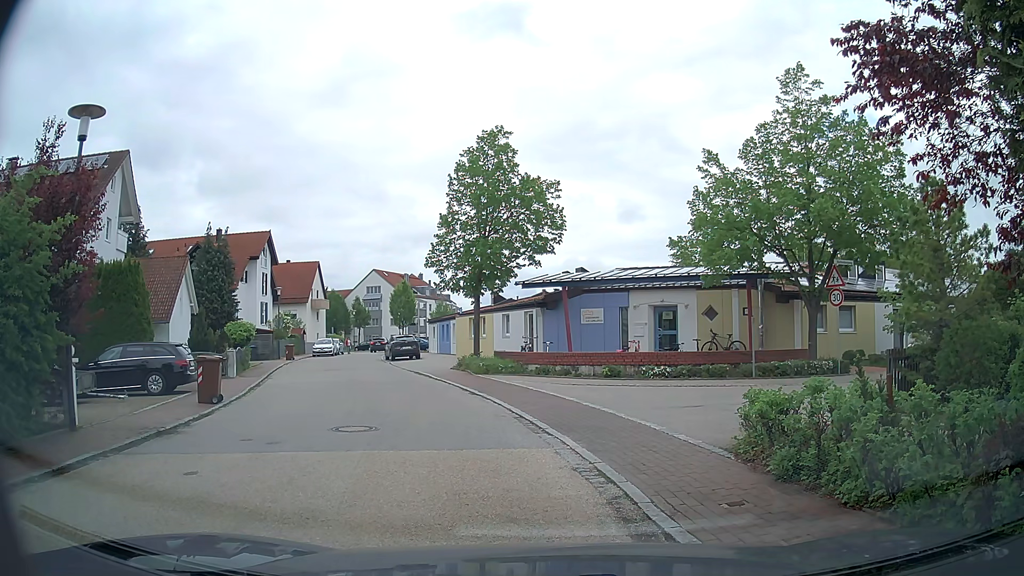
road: residential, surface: asphalt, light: Day
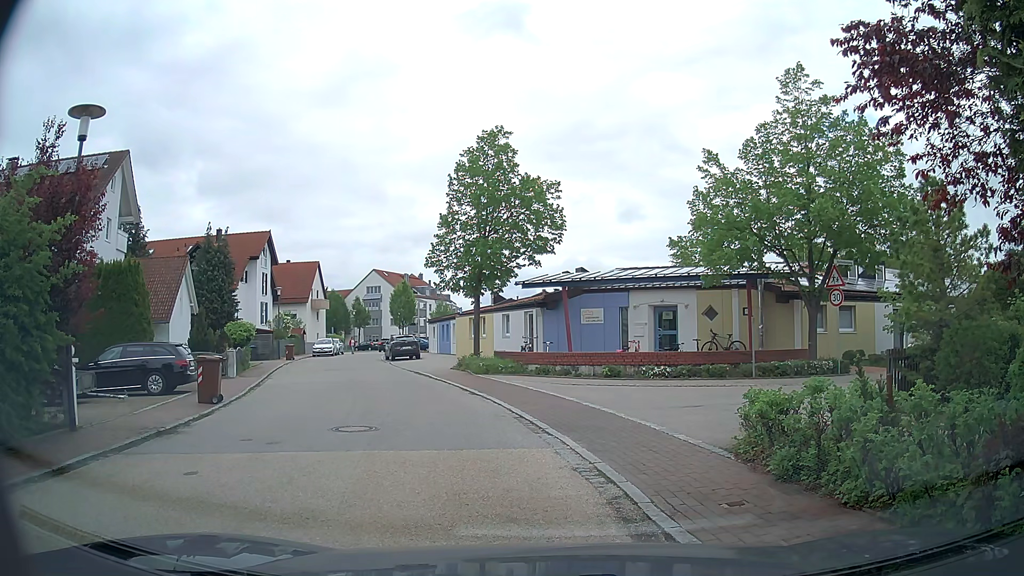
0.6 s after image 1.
(0.0, 0.0) m; 0°
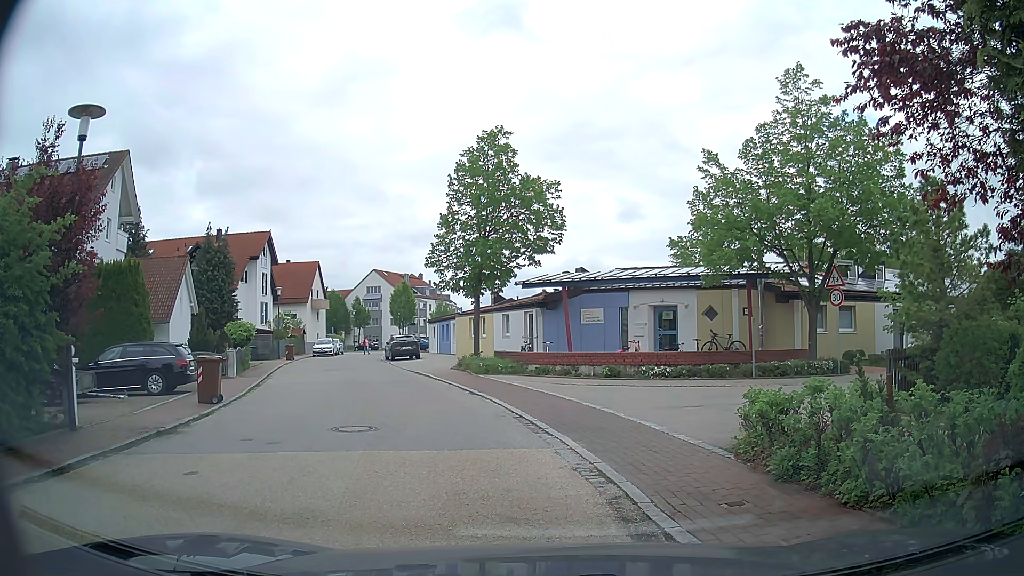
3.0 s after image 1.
(0.0, 0.0) m; 0°
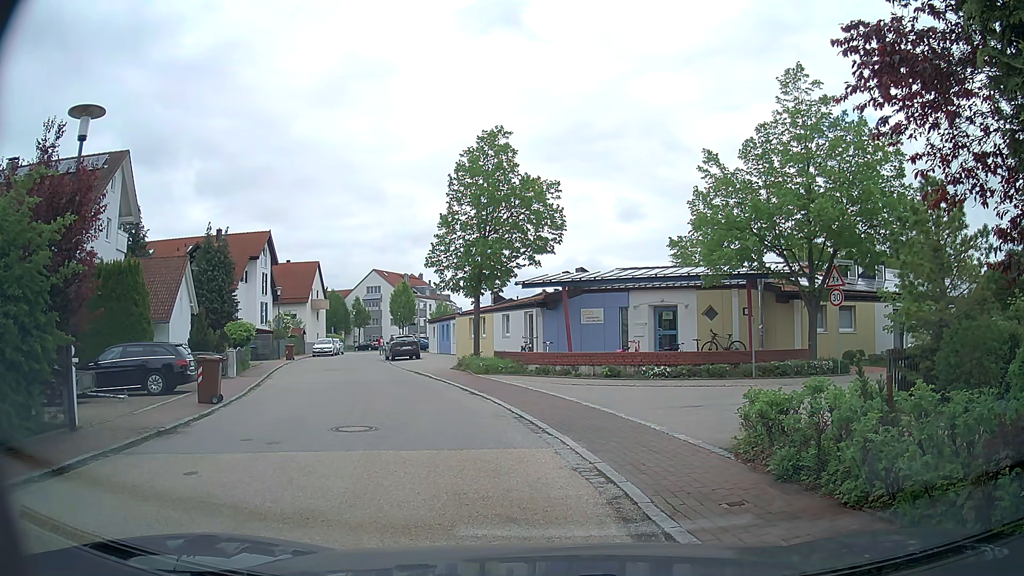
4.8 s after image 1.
(0.0, 0.0) m; 0°
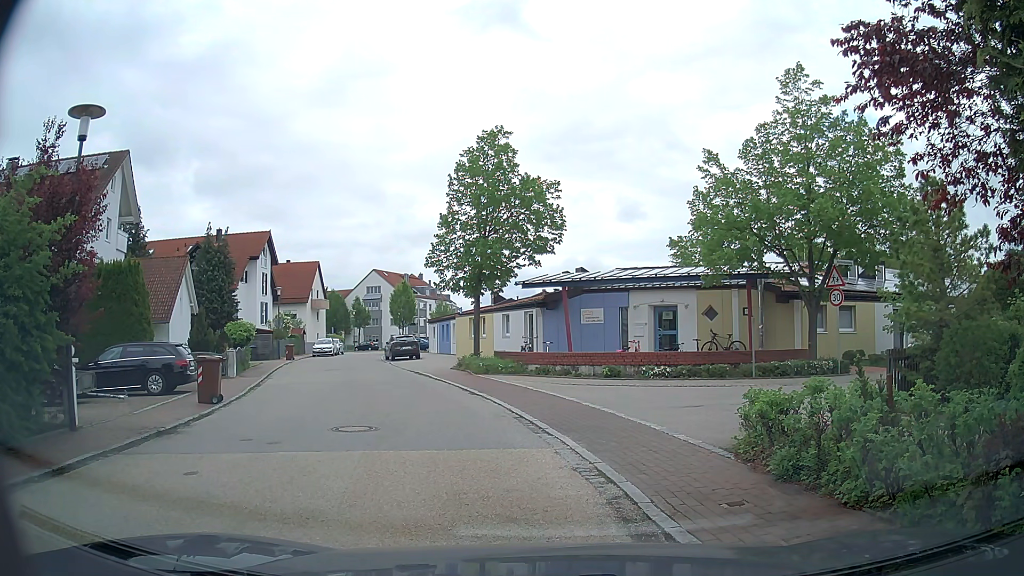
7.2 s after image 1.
(0.0, 0.0) m; 0°
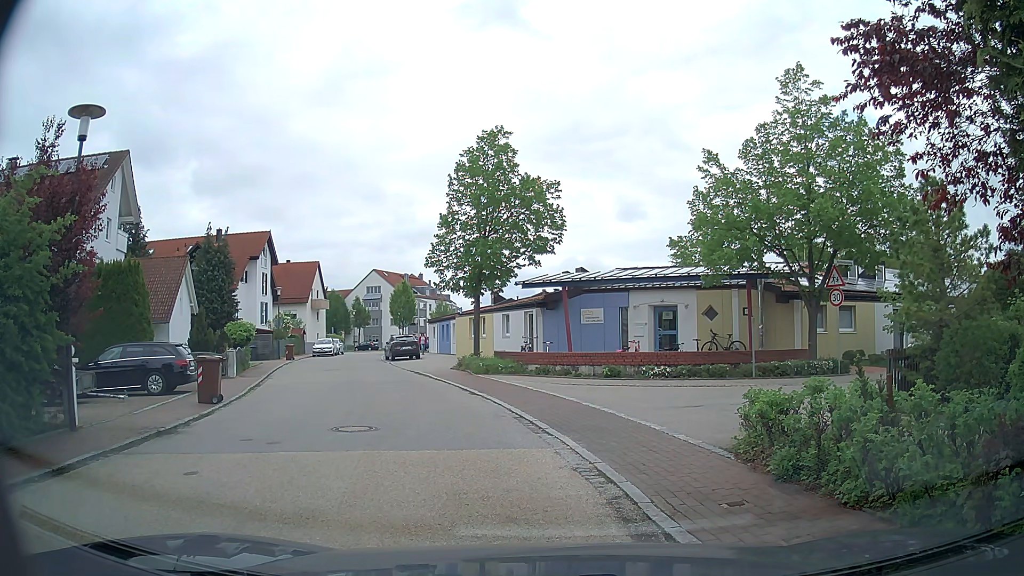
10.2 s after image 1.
(0.0, 0.0) m; 0°
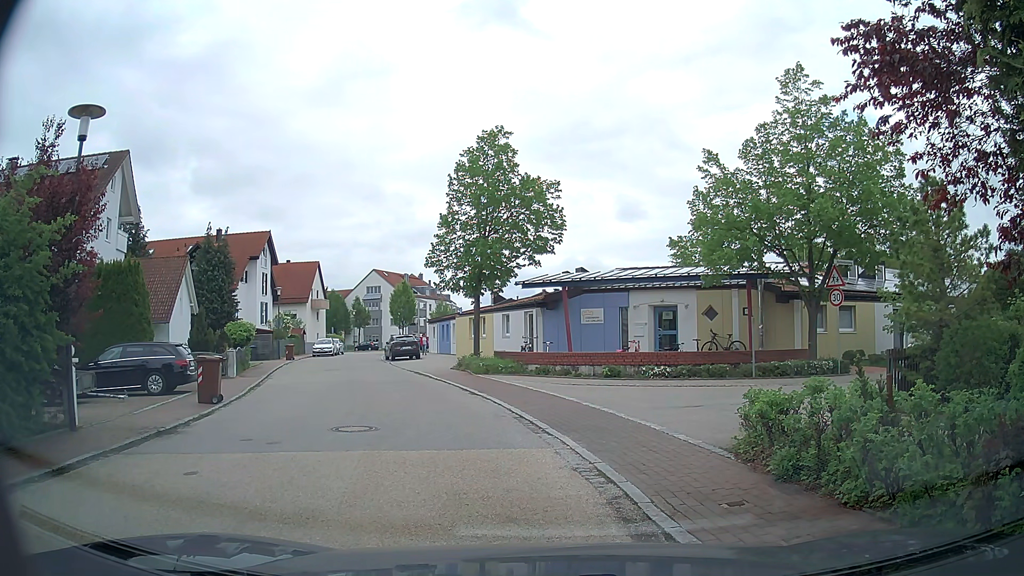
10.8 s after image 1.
(0.0, 0.0) m; 0°
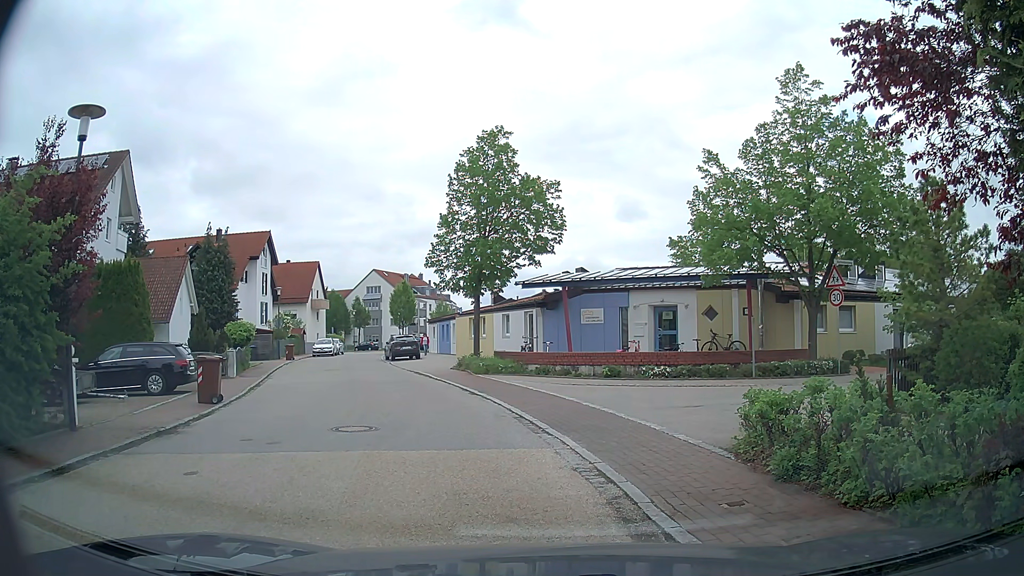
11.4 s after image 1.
(0.0, 0.0) m; 0°
